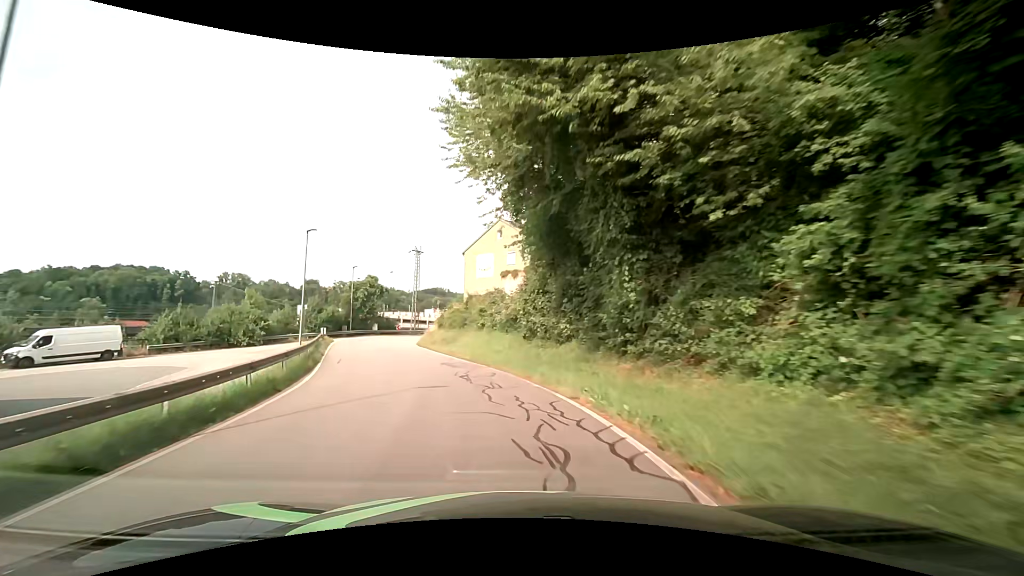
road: residential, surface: asphalt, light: Day
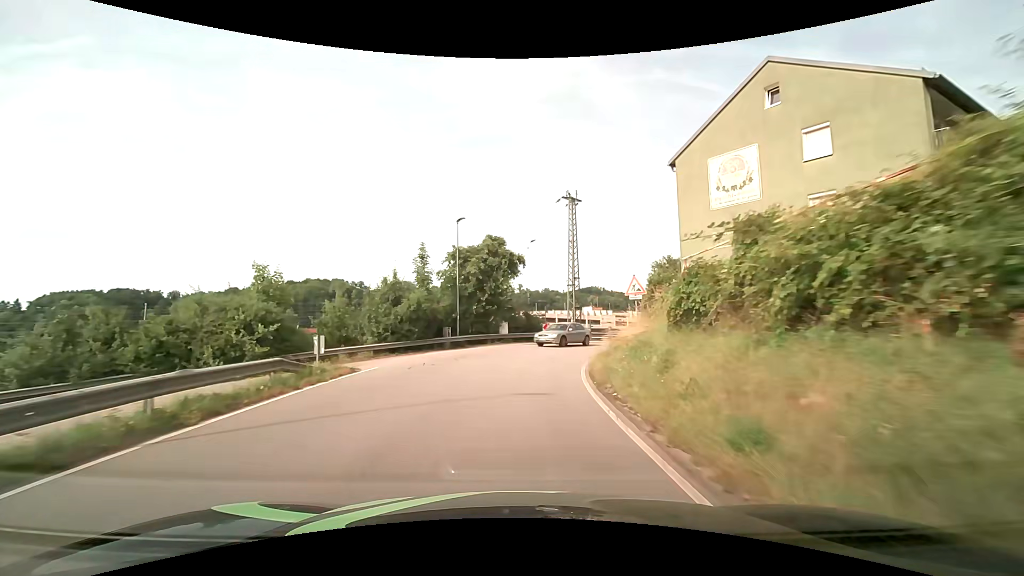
(-5.8, +29.2) m; -18°
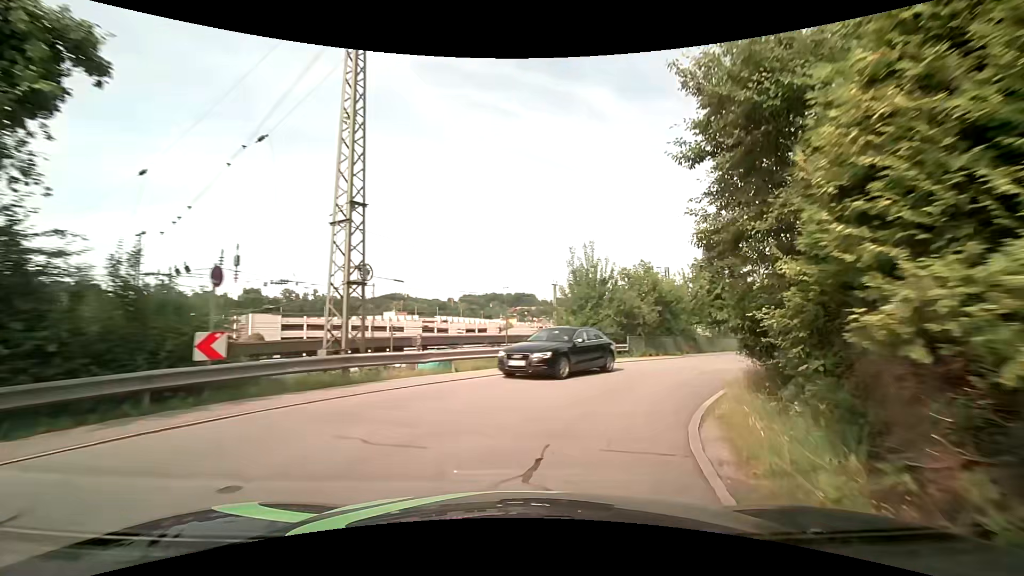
(+2.7, +25.1) m; +20°
(+2, +10) (+7, +18) (+13, +26) (+19, +34) (+25, +42) (+31, +50) (+37, +58) (+45, +64) (+55, +67) (+64, +65) m
